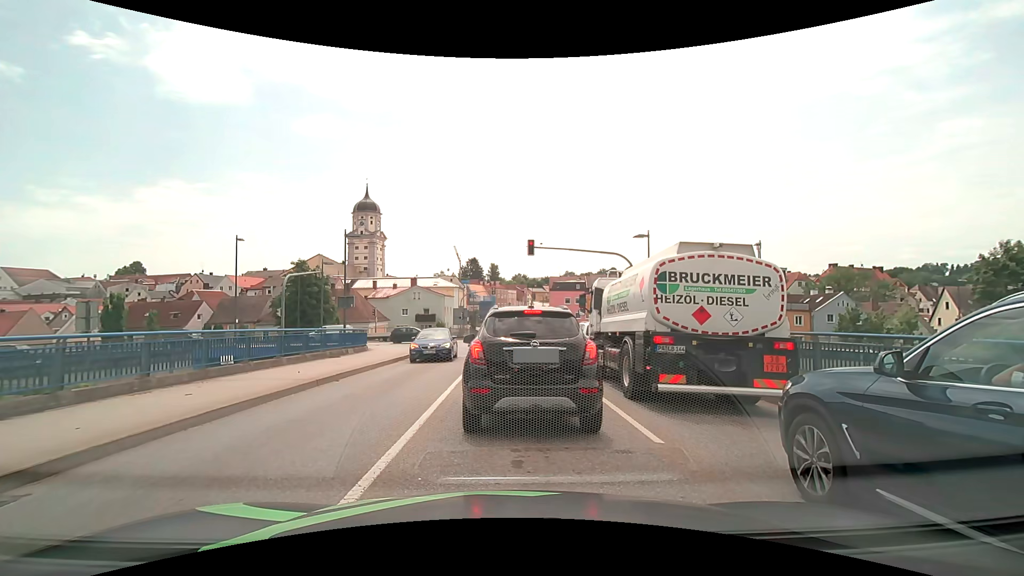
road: secondary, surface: asphalt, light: Day
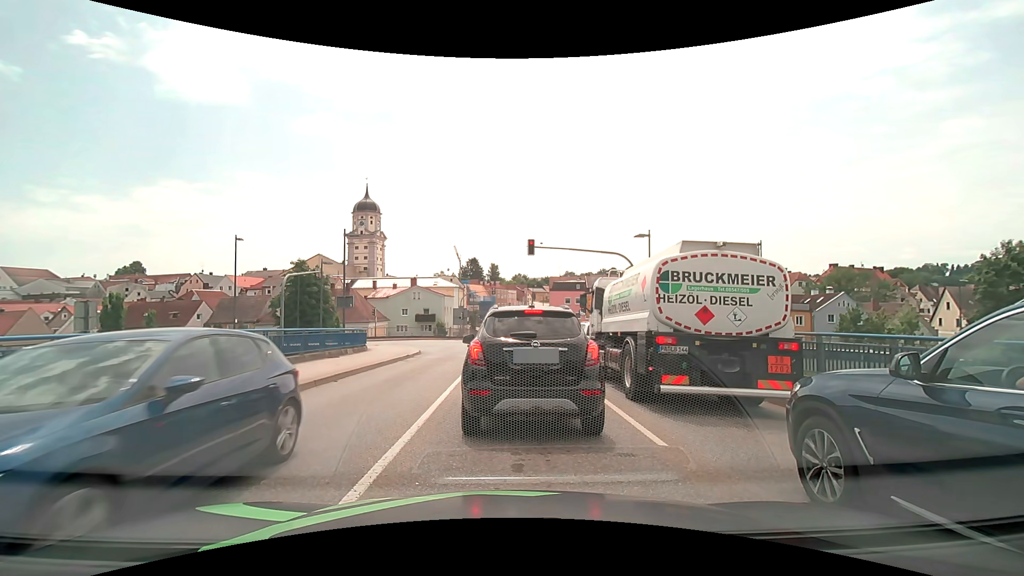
(0.0, +0.2) m; 0°
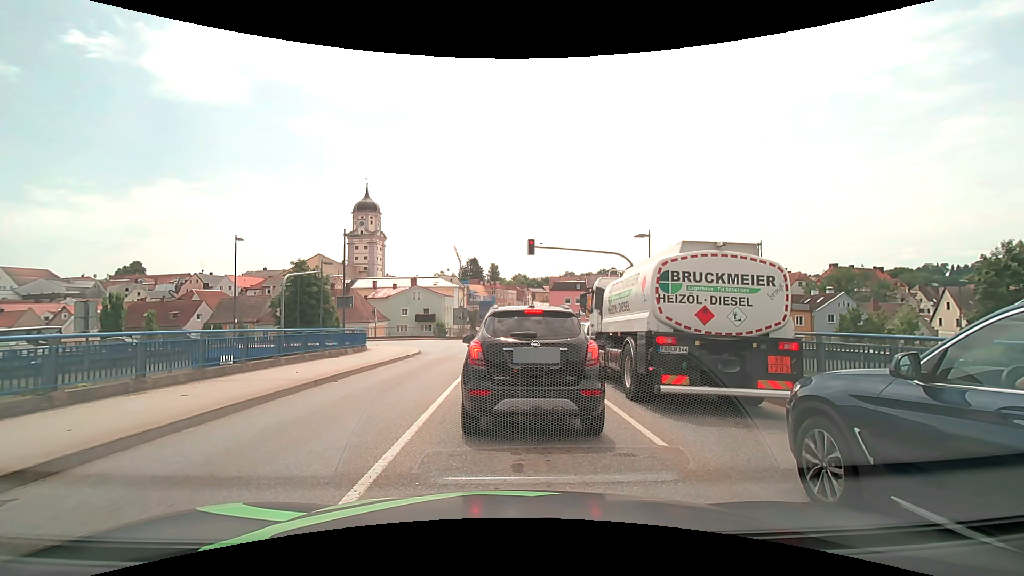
(0.0, 0.0) m; 0°
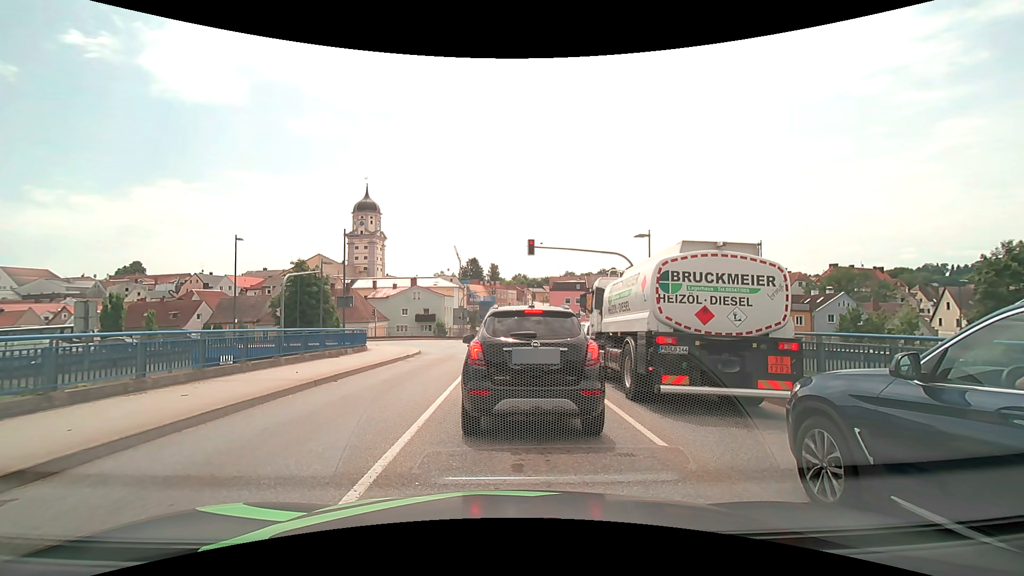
(0.0, 0.0) m; 0°
